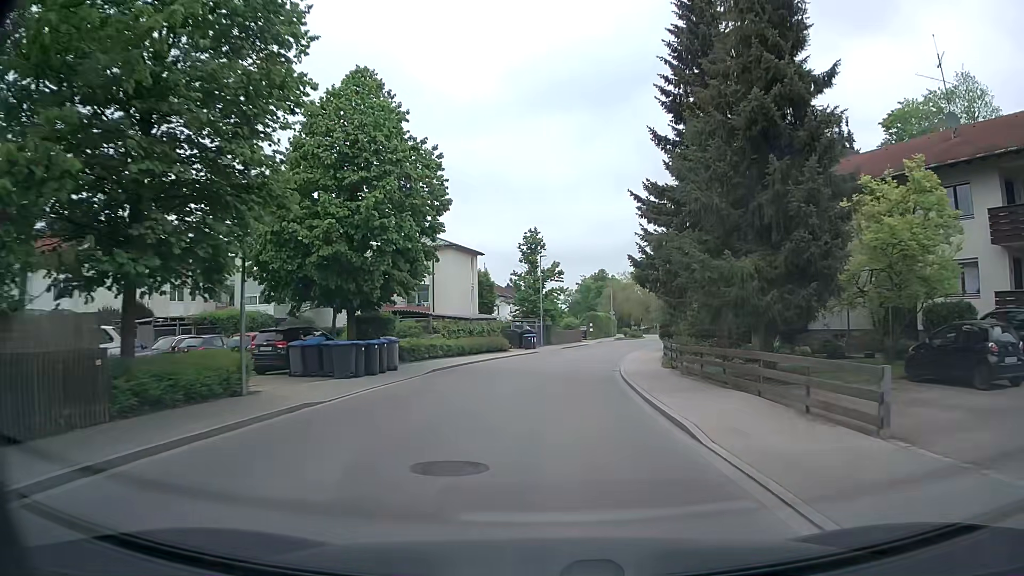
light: Day
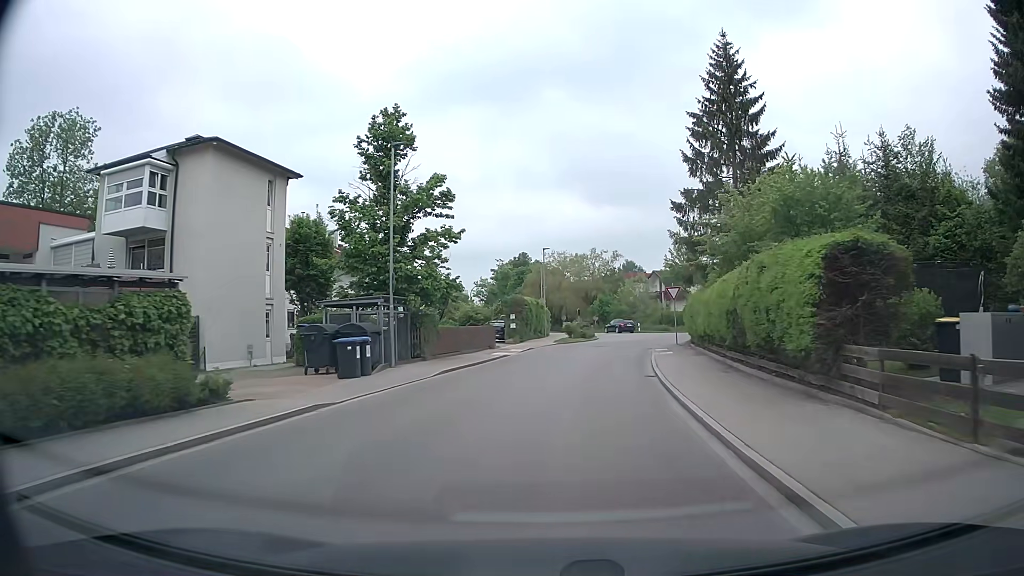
(+1.4, +31.2) m; +7°
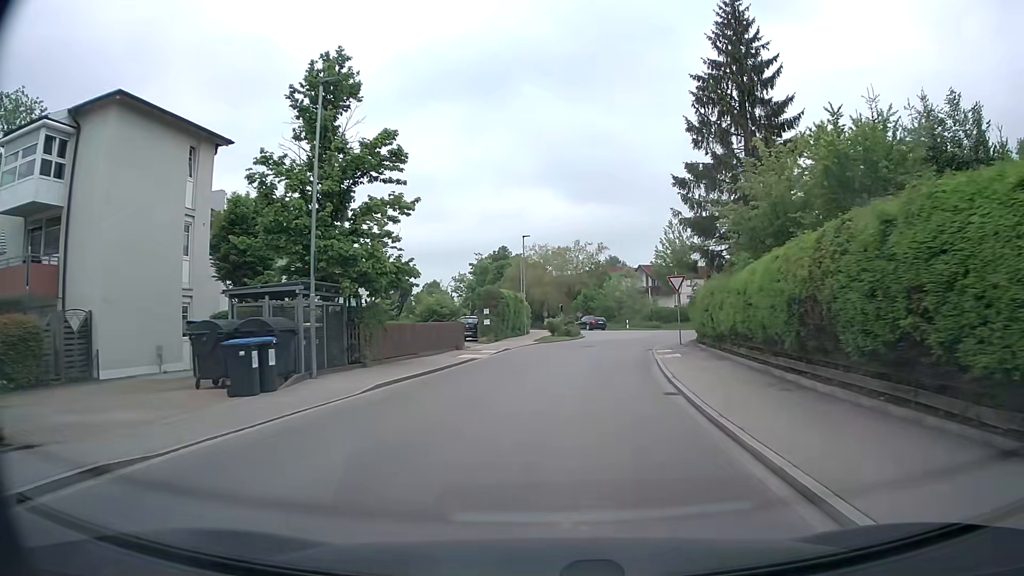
(+0.1, +5.6) m; +2°
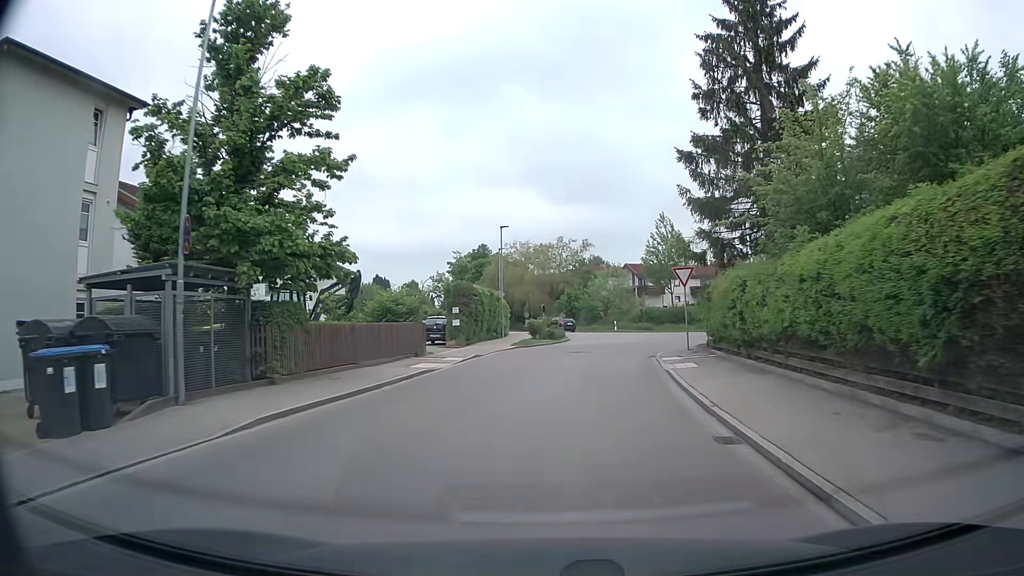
(0.0, +5.1) m; +1°
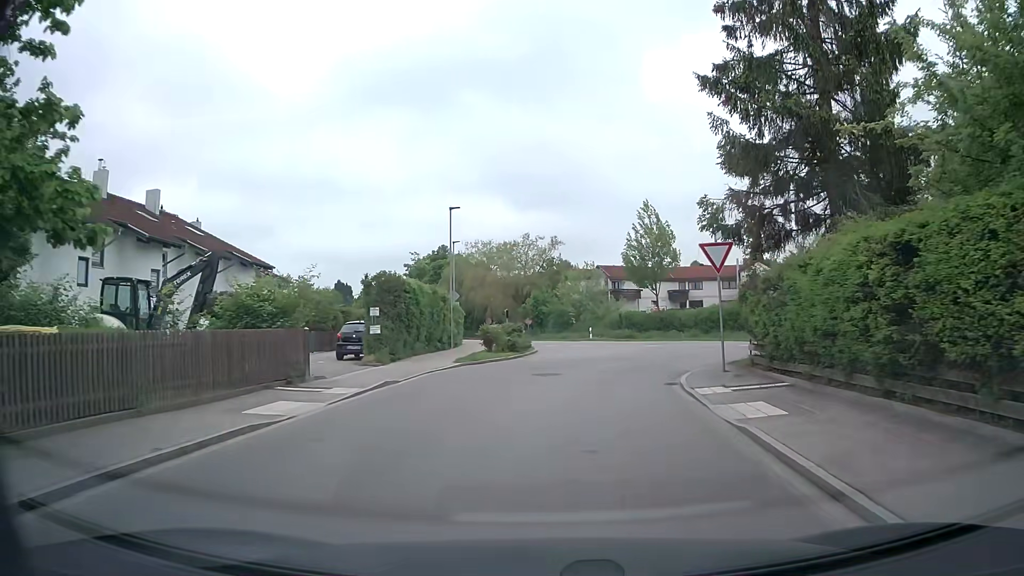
(+0.2, +8.8) m; +3°
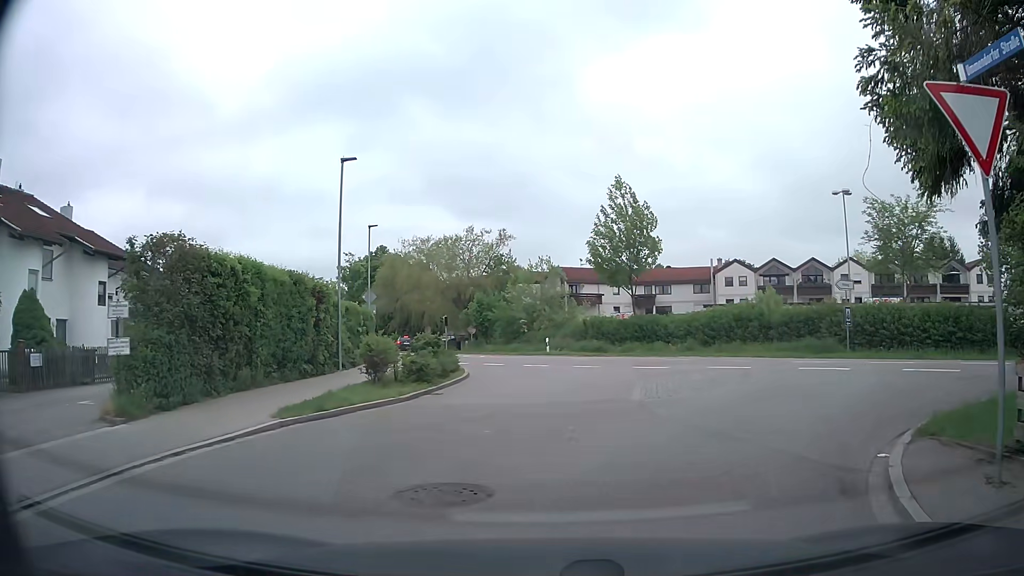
(+0.4, +11.1) m; +4°
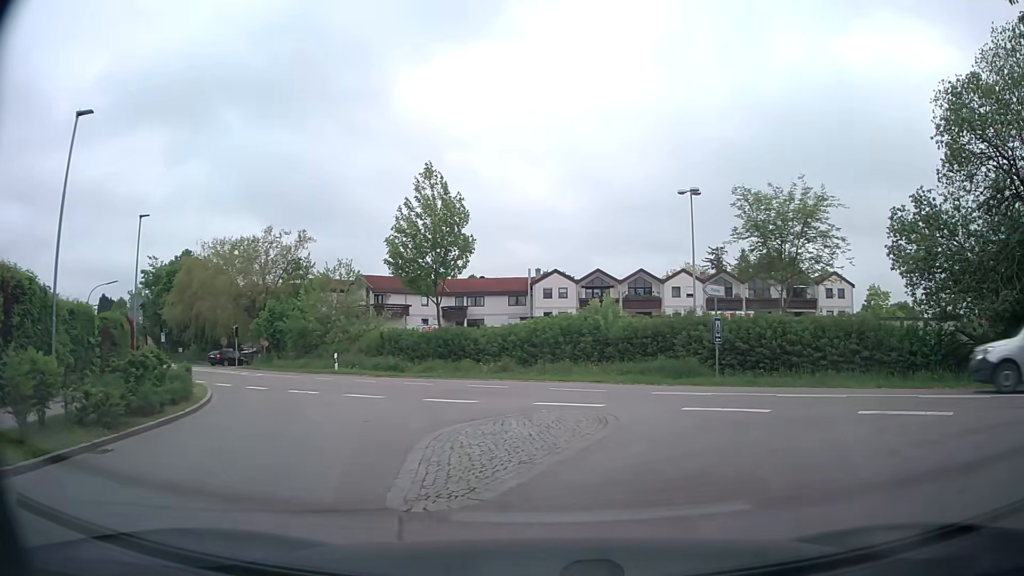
(+0.6, +6.1) m; +15°
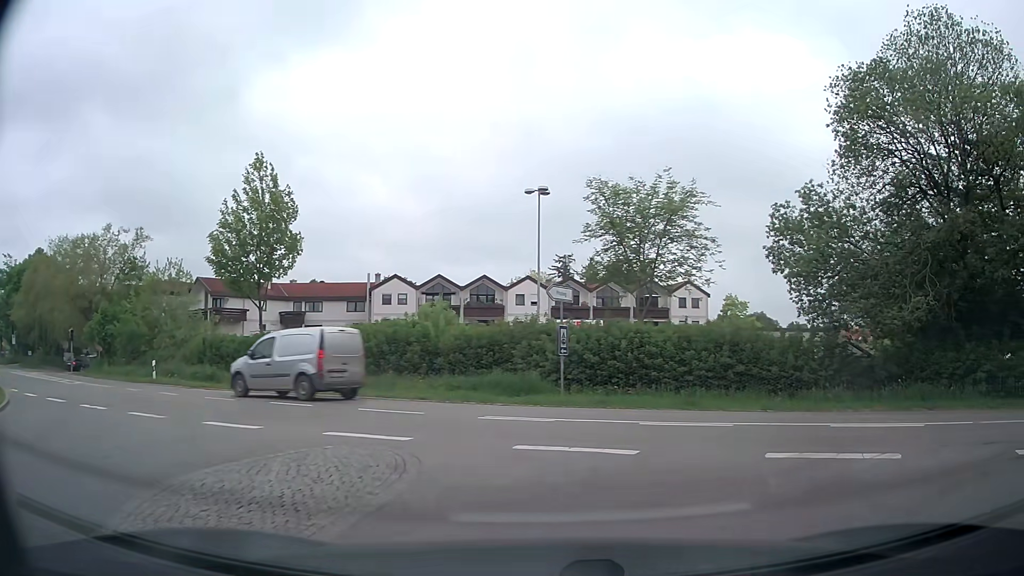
(+0.3, +2.9) m; +12°
